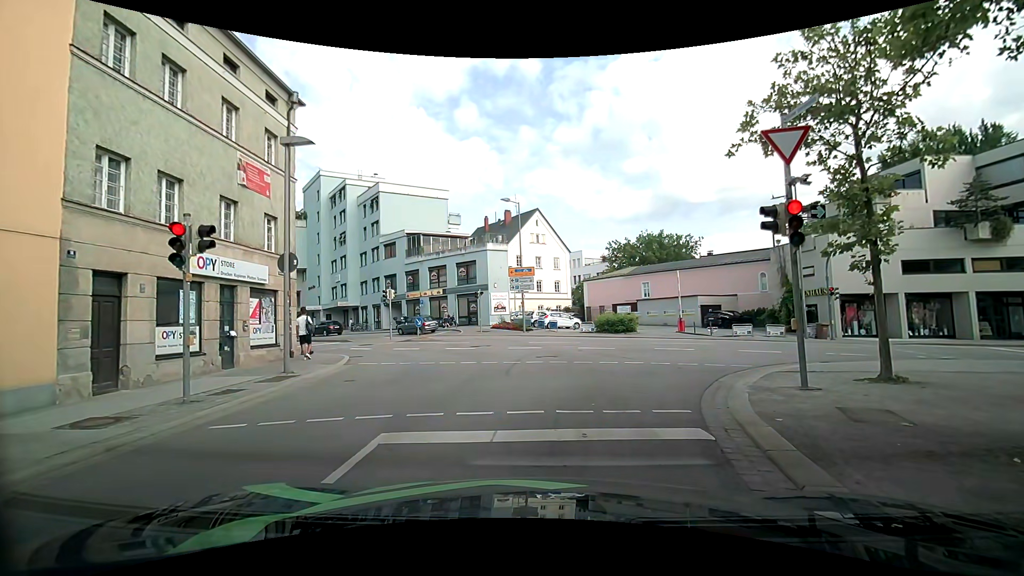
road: tertiary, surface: asphalt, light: Day
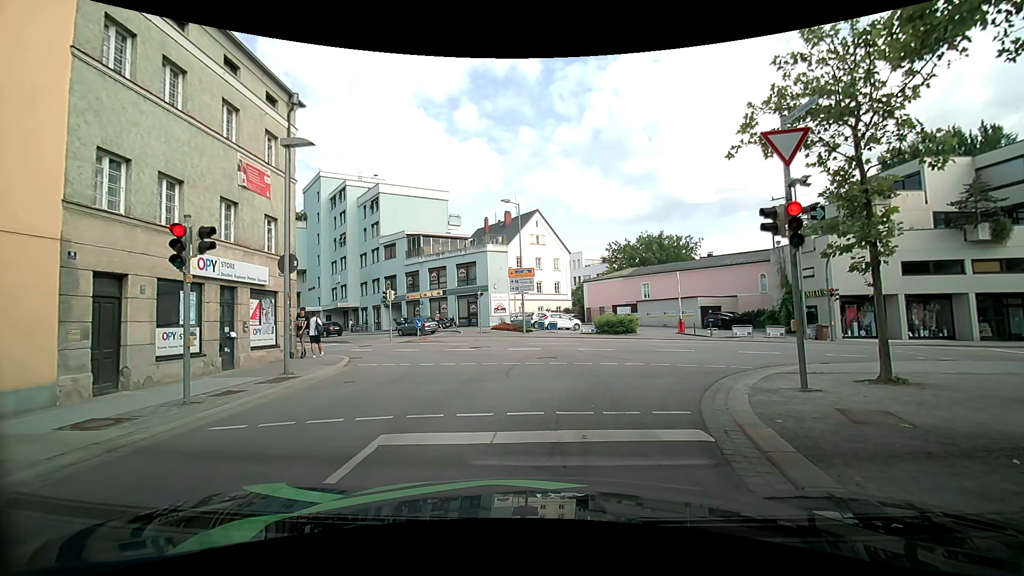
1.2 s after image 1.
(0.0, +0.1) m; 0°
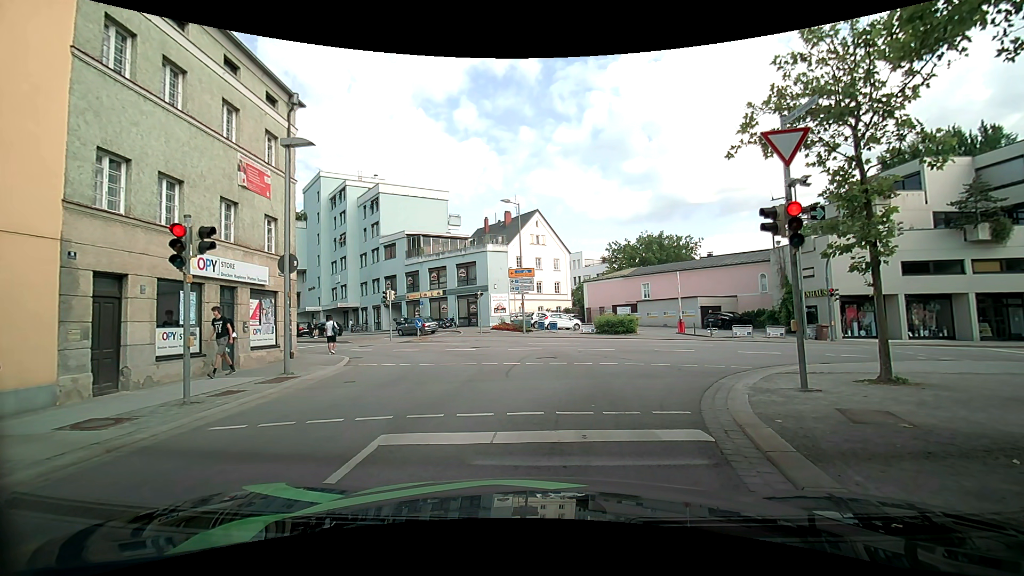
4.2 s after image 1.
(0.0, 0.0) m; 0°
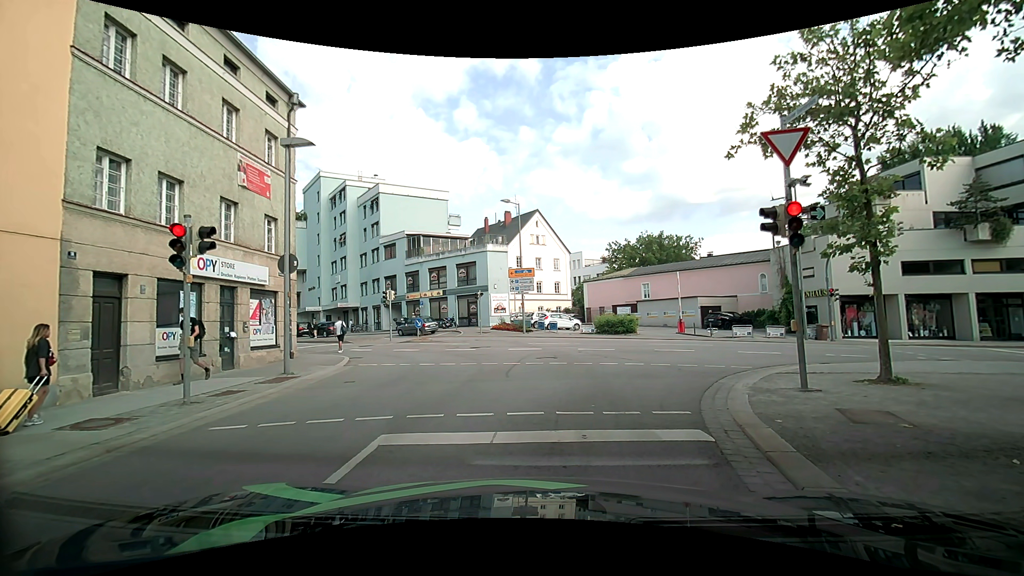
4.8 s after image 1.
(0.0, 0.0) m; 0°
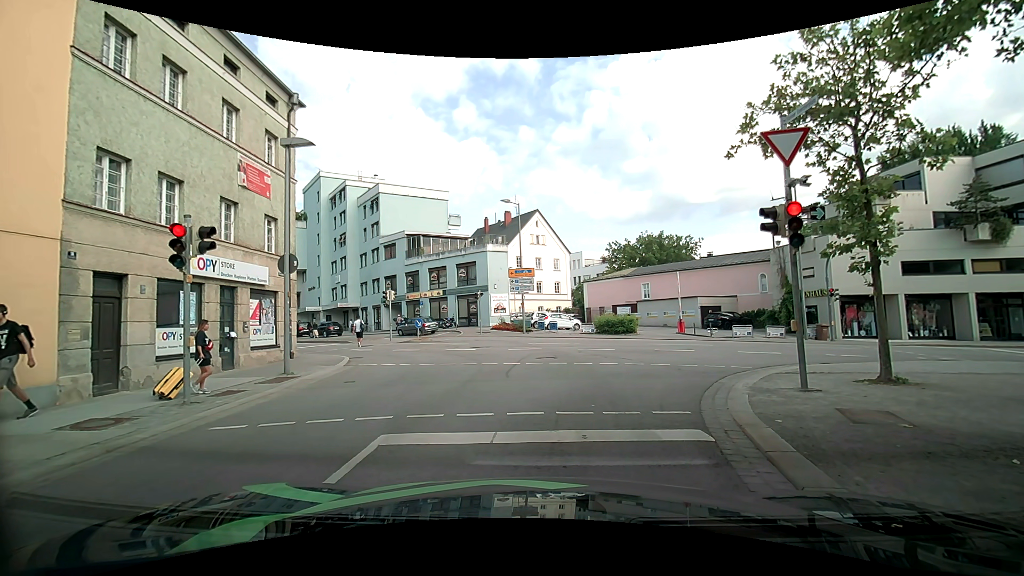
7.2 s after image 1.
(0.0, 0.0) m; 0°
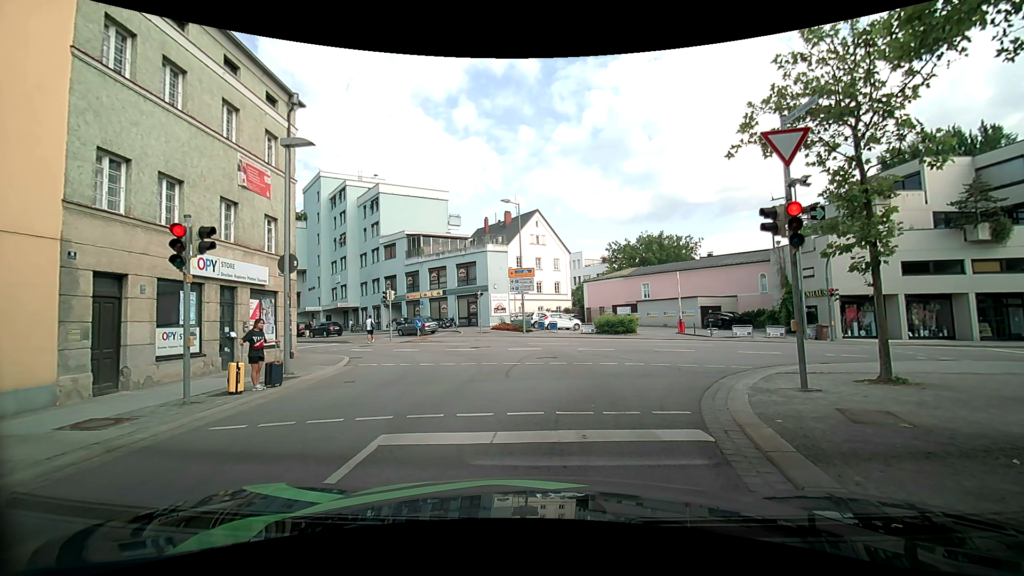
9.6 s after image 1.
(0.0, 0.0) m; 0°
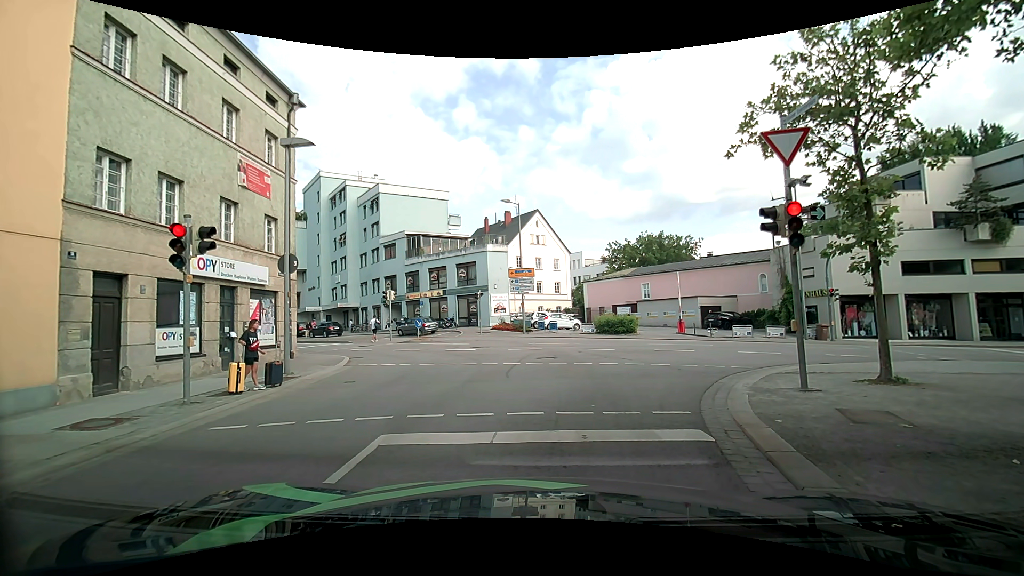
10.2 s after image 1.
(0.0, 0.0) m; 0°
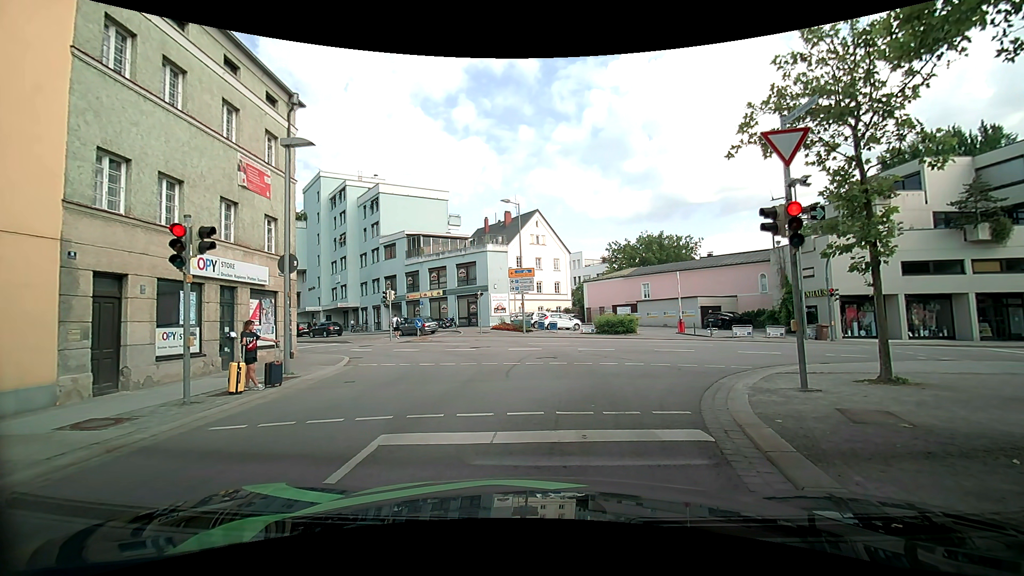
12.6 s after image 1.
(0.0, 0.0) m; 0°
(0, +10) (-1, +20) (-4, +29) (-10, +37) (-19, +42) (-27, +48) (-35, +53) (-43, +60) (-51, +66) (-58, +73) m
